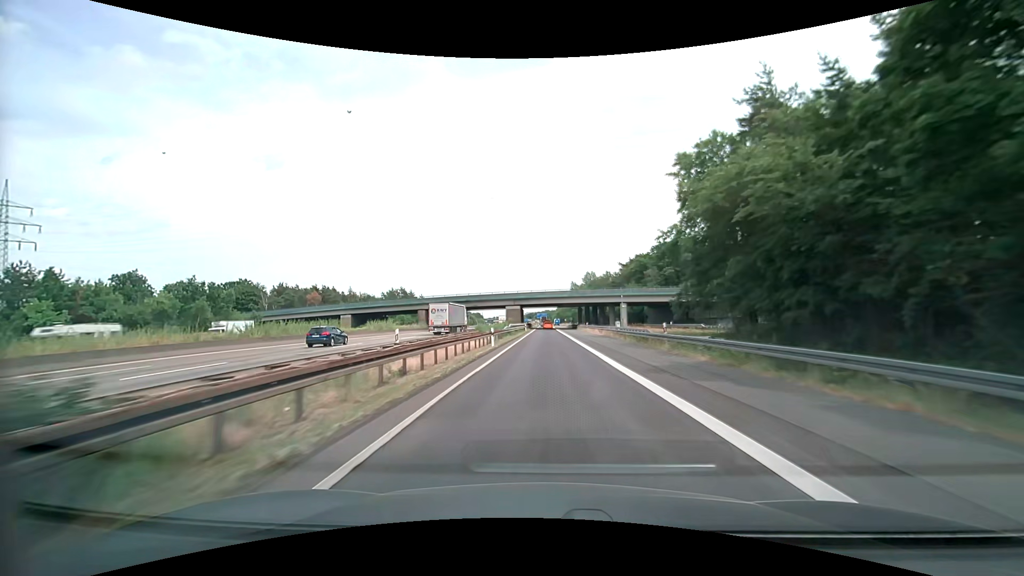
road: motorway_link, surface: asphalt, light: Day
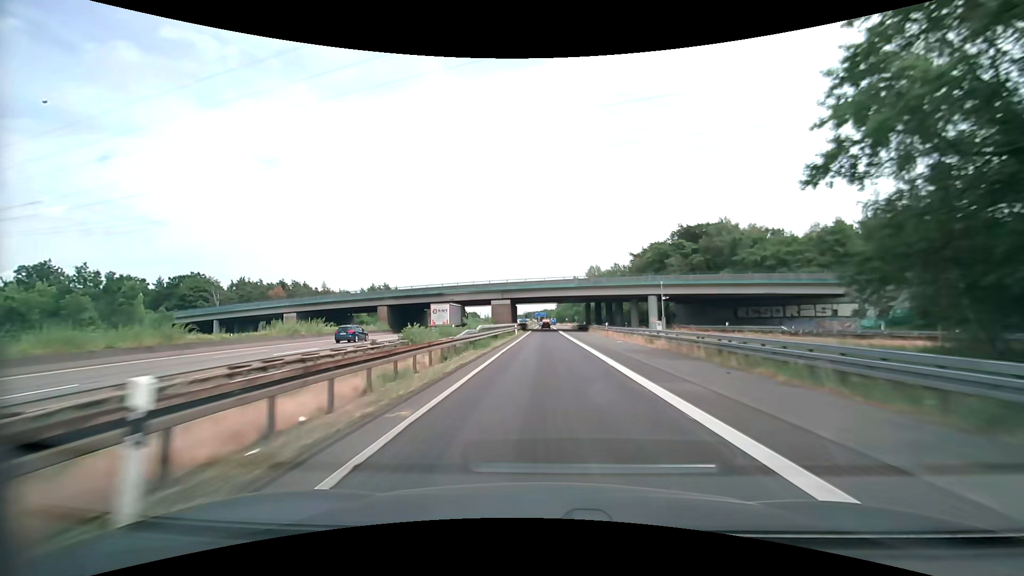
(0.0, +25.0) m; 0°
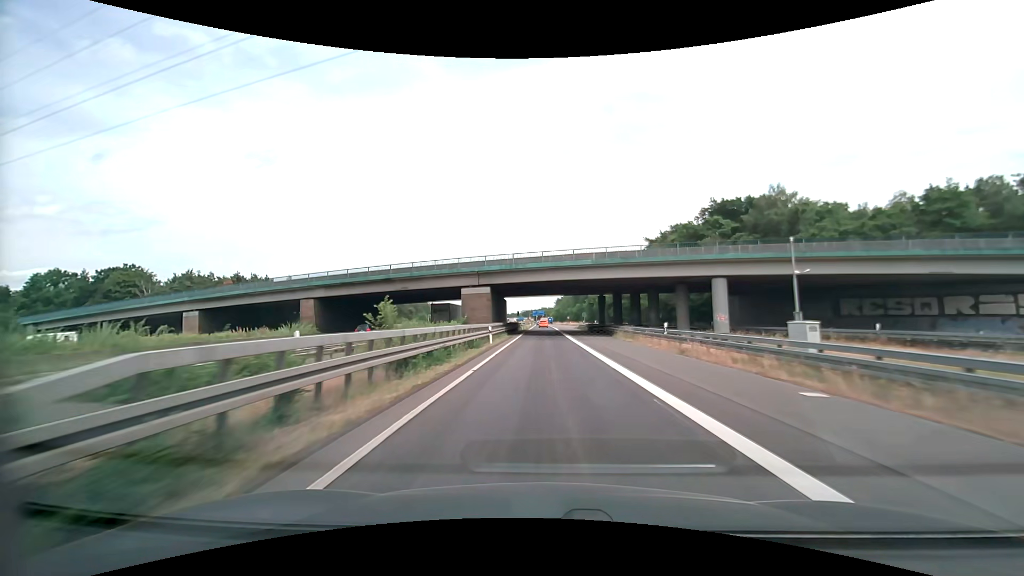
(+0.1, +25.1) m; +1°
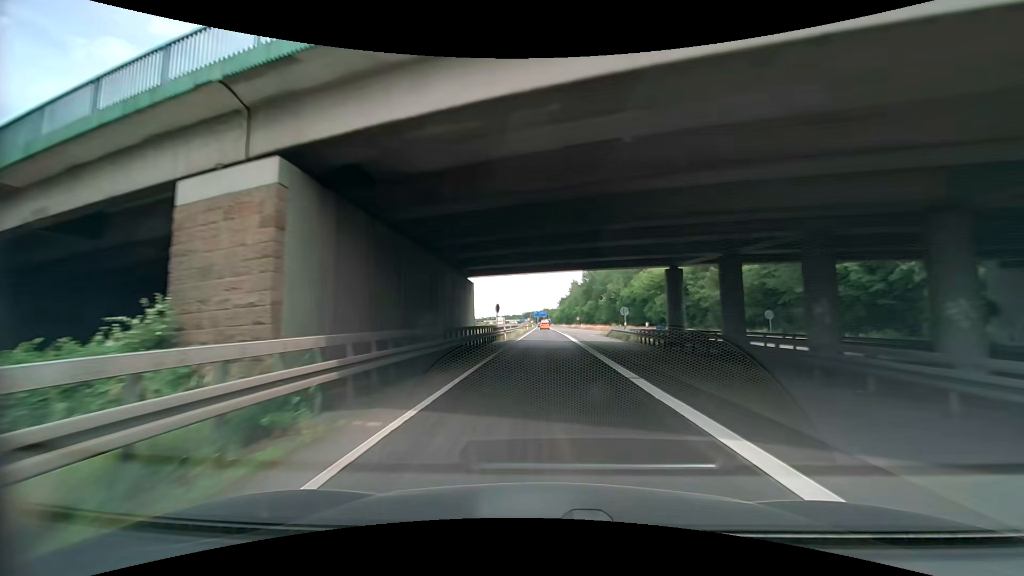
(-0.3, +37.6) m; -1°
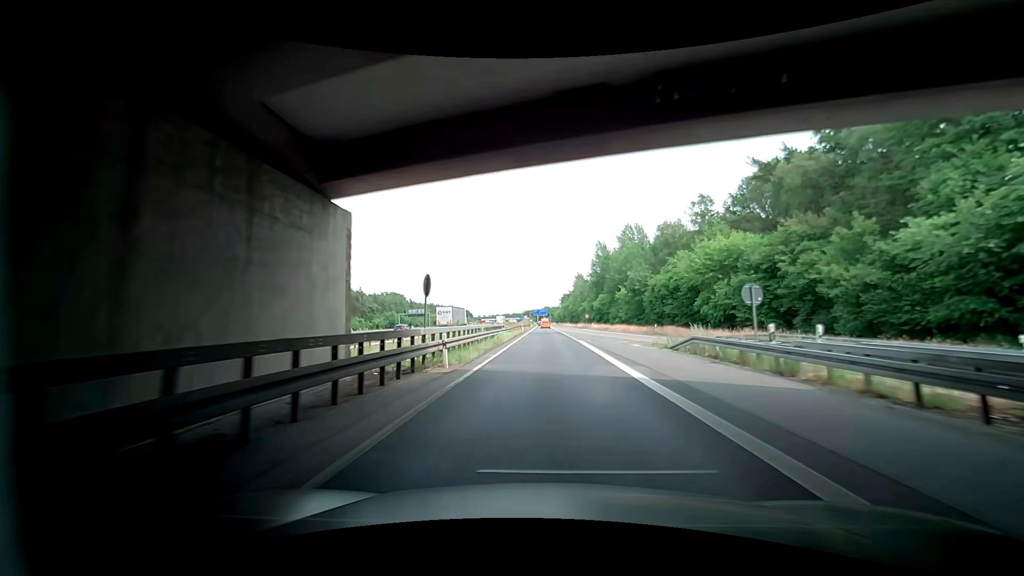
(+0.1, +25.0) m; +1°
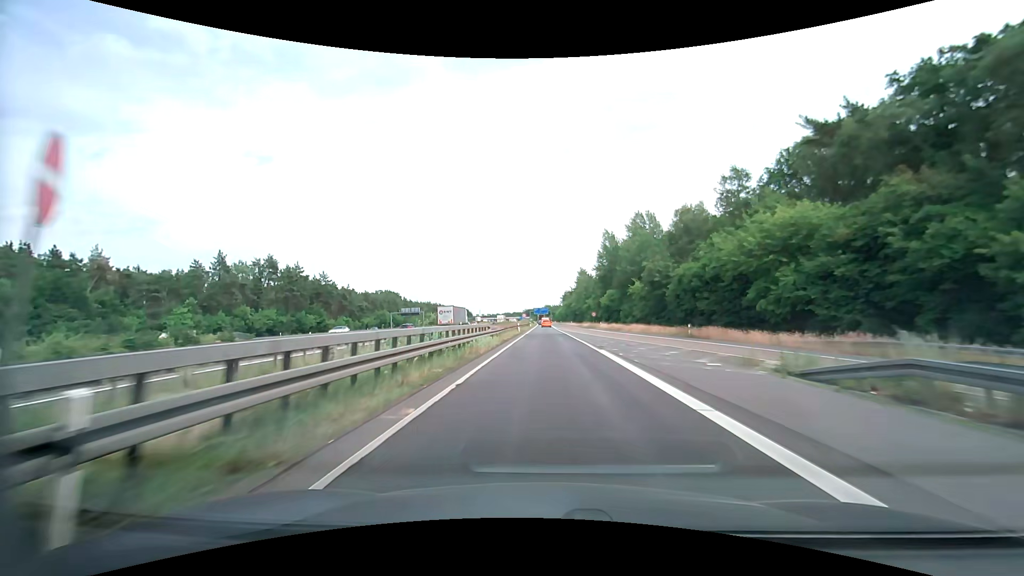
(-0.3, +12.5) m; -2°
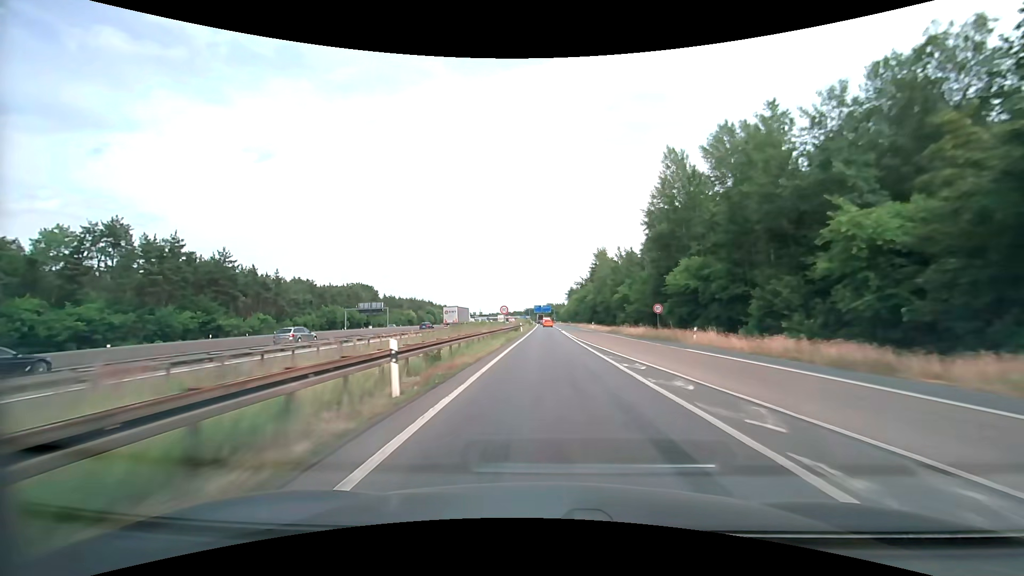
(-0.1, +50.0) m; 0°
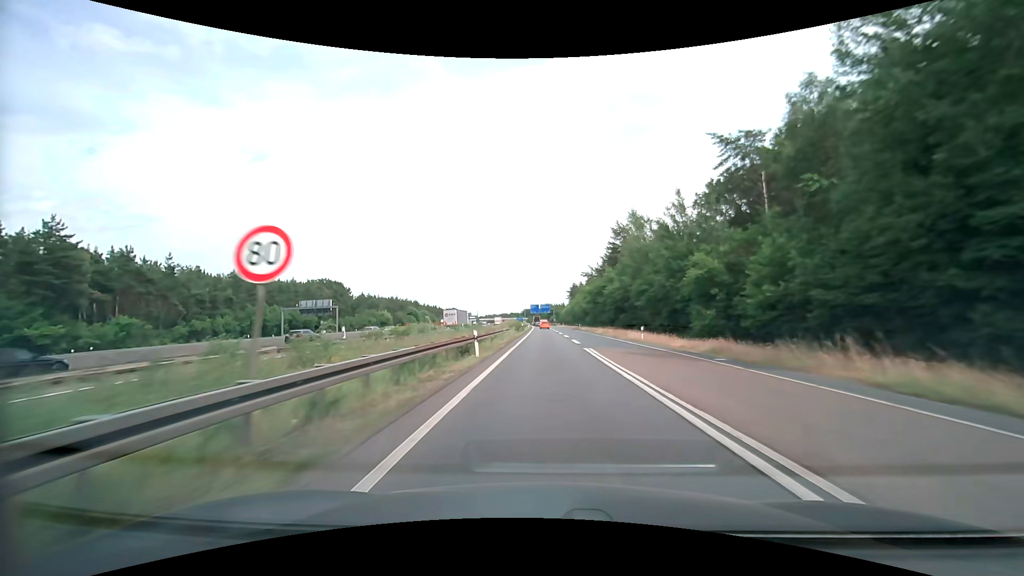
(-0.1, +37.4) m; 0°
(0, +10) (0, +20) (0, +30) (0, +40) (0, +50) (0, +60) (0, +70) (0, +80) (0, +90) (0, +100) m
